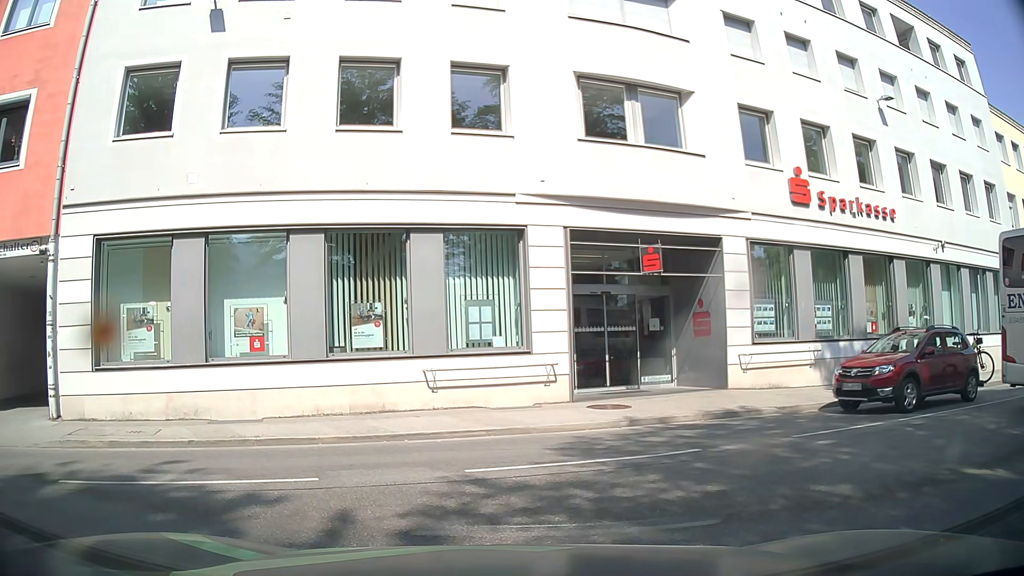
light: Day
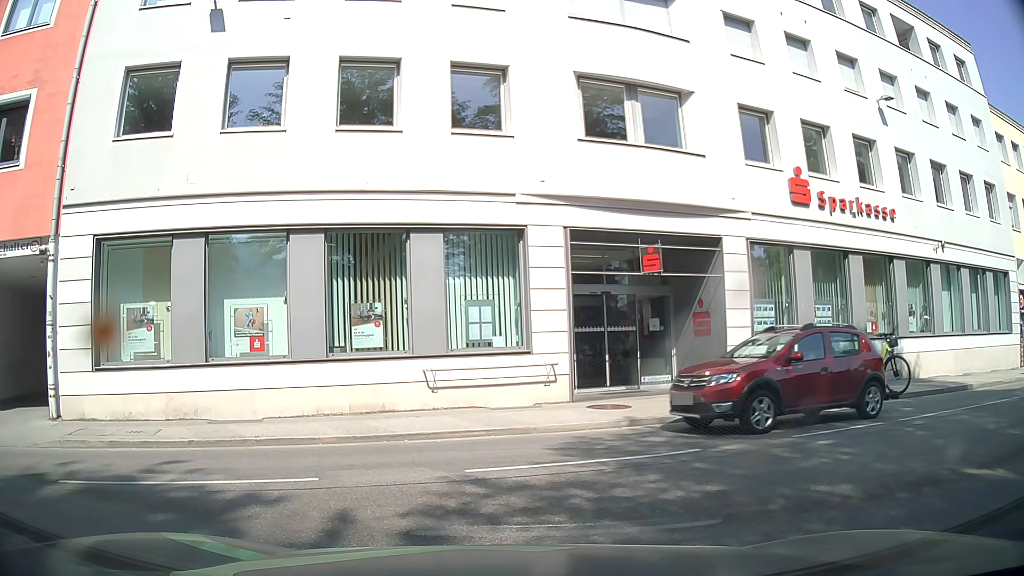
(0.0, 0.0) m; 0°
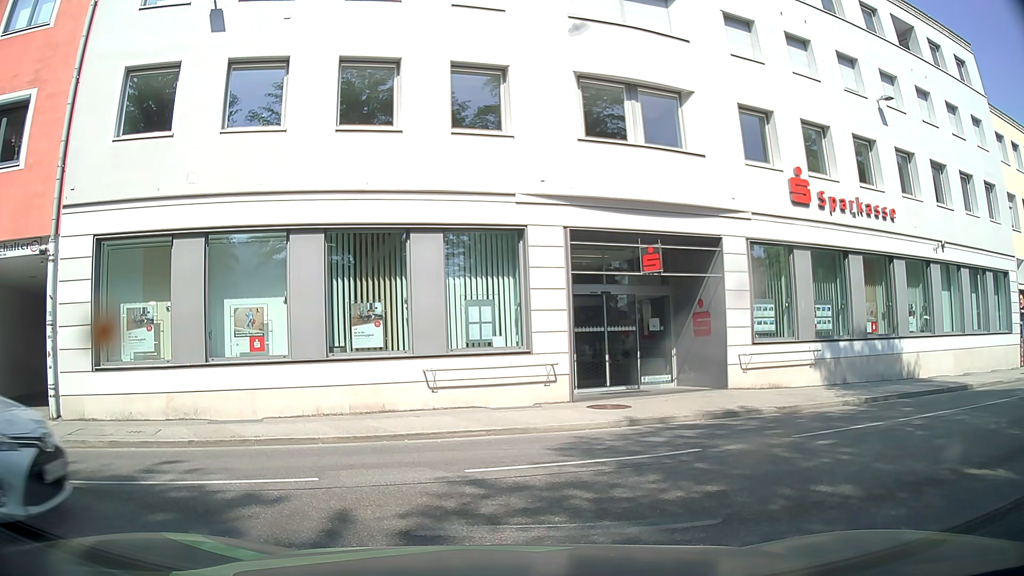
(0.0, 0.0) m; 0°
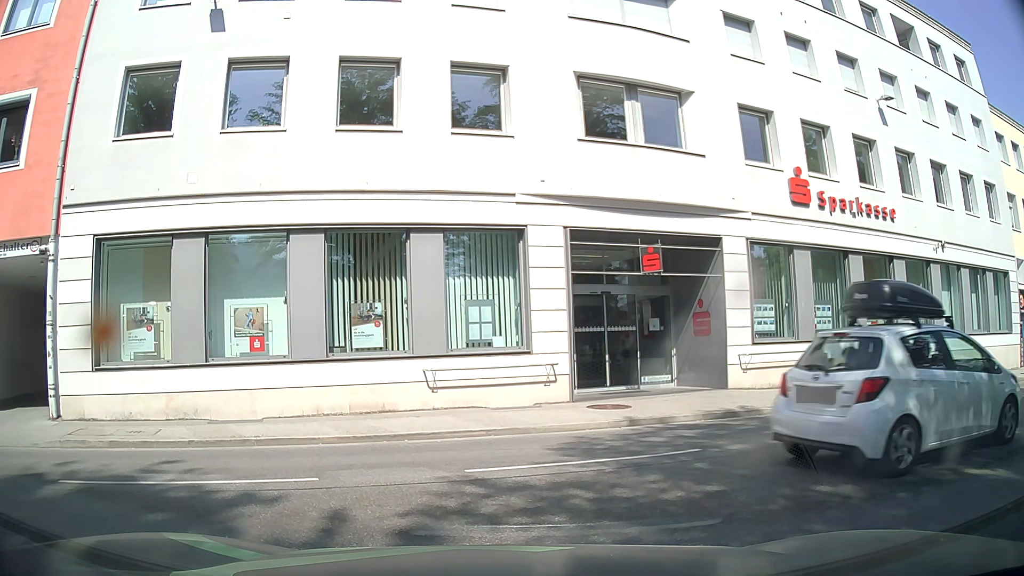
(0.0, 0.0) m; 0°
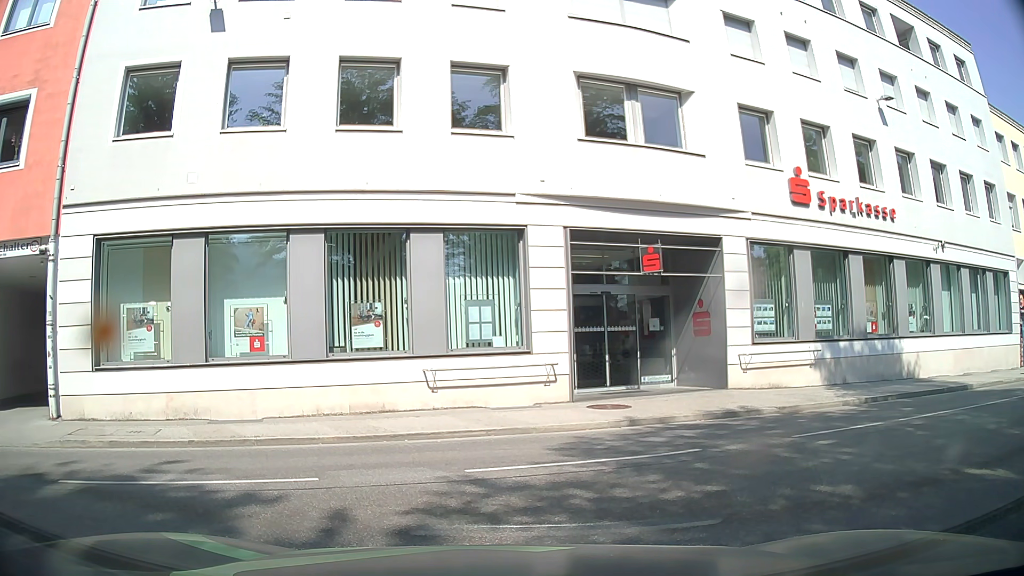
(0.0, 0.0) m; 0°
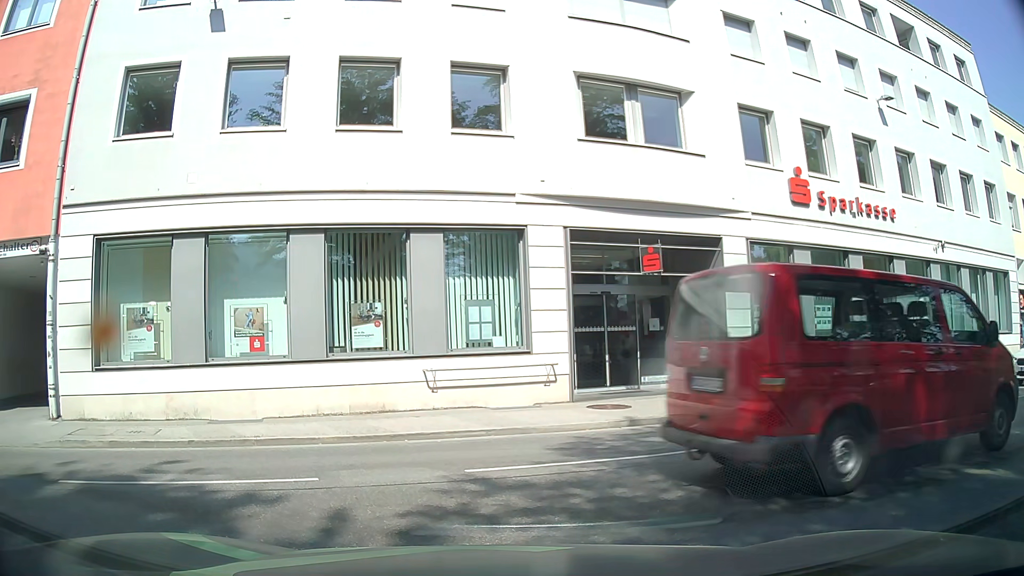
(0.0, 0.0) m; 0°
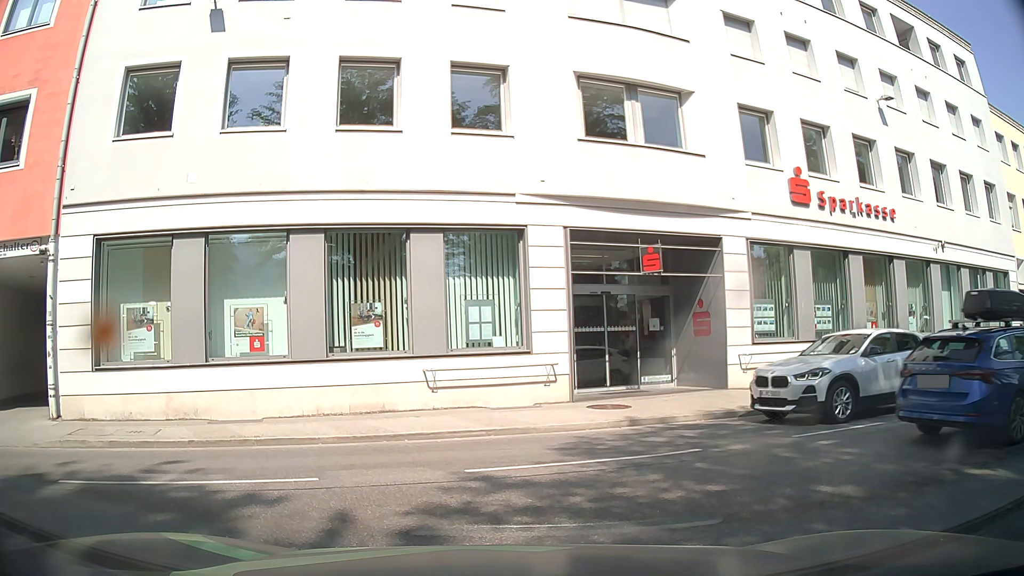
(0.0, 0.0) m; 0°
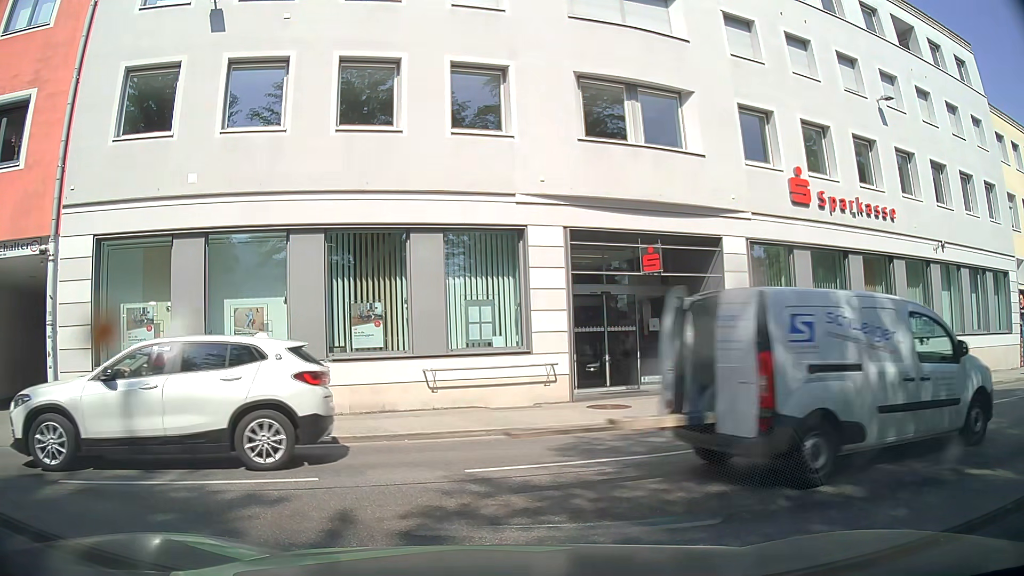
(0.0, 0.0) m; 0°
